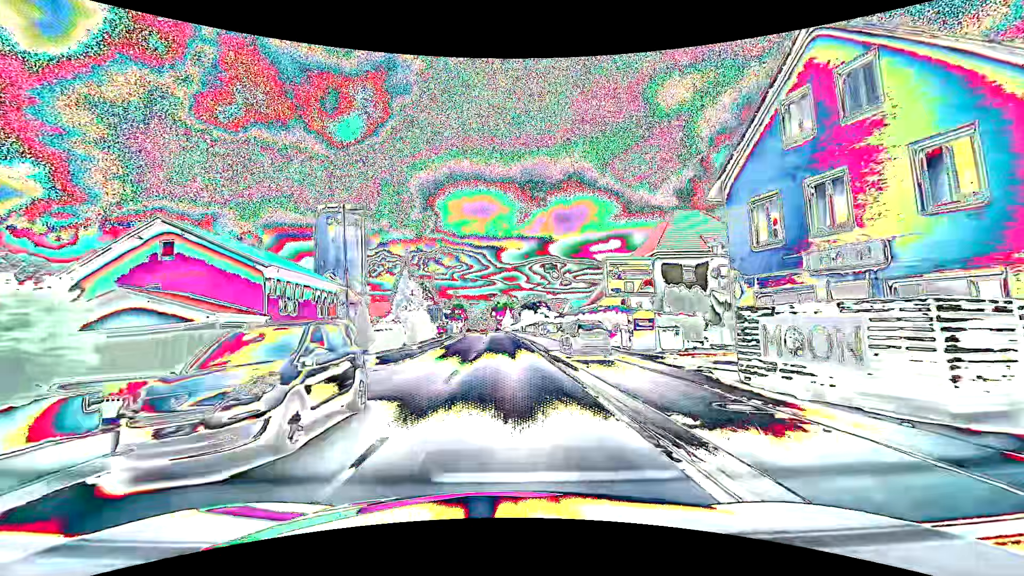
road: primary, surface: asphalt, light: Day
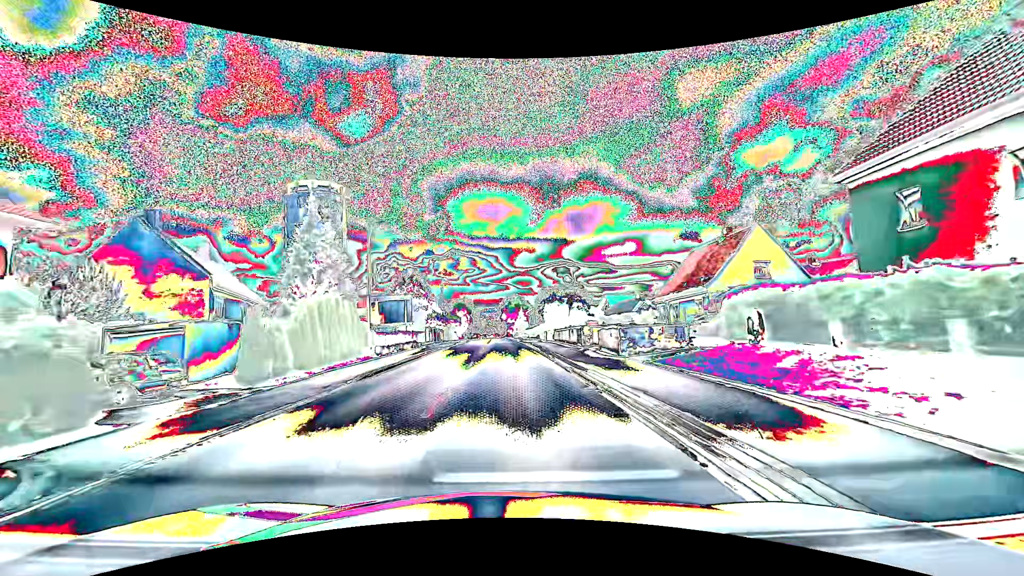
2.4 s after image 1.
(-0.6, +31.5) m; -1°
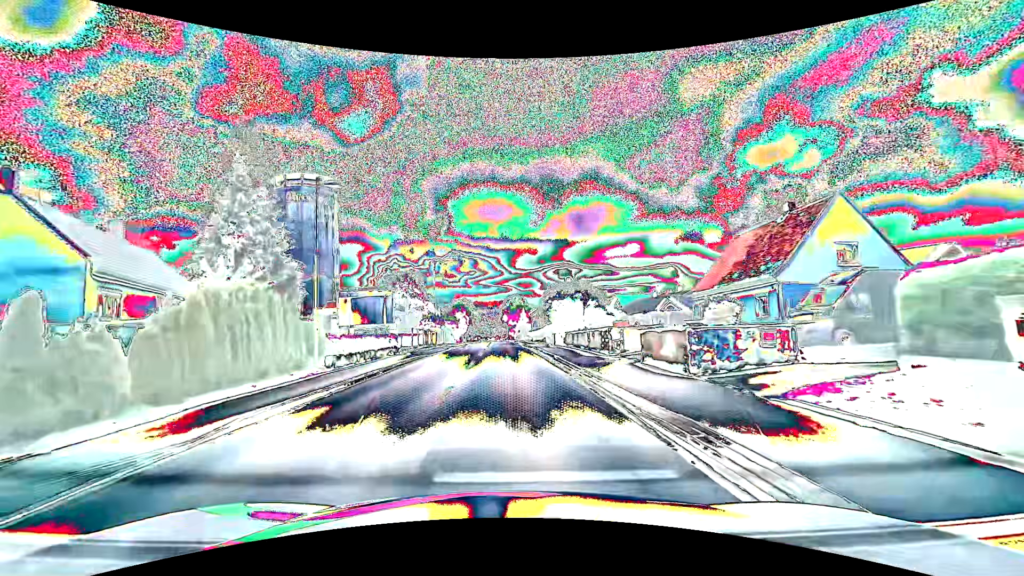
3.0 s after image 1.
(0.0, +7.9) m; 0°
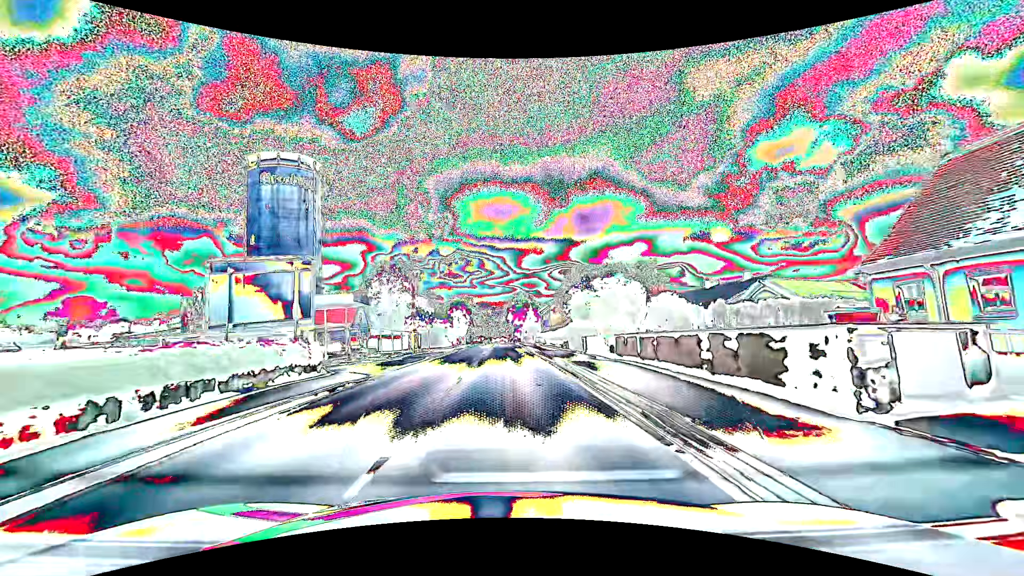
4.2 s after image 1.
(-0.1, +15.7) m; 0°
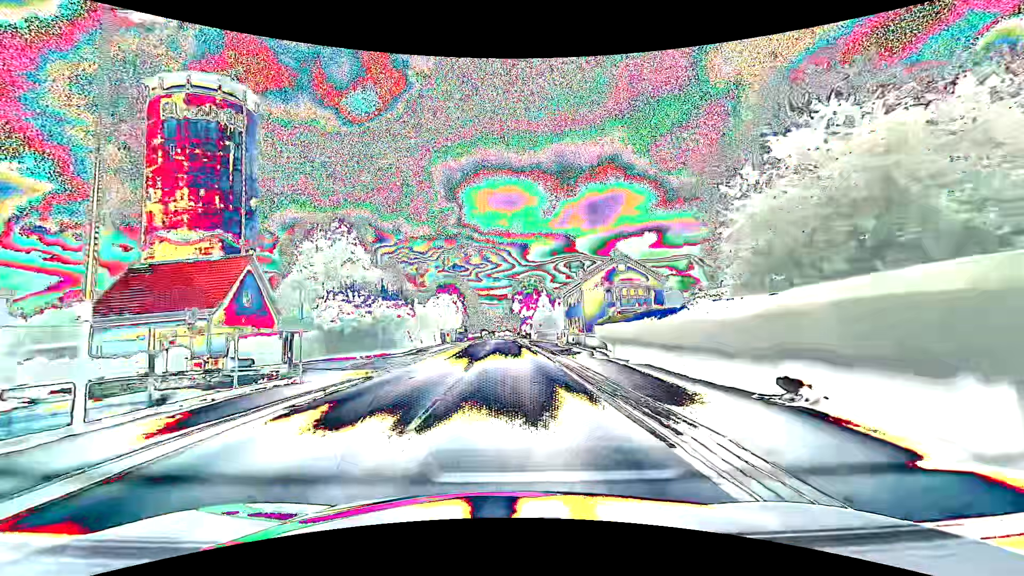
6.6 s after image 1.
(-0.4, +31.6) m; -1°
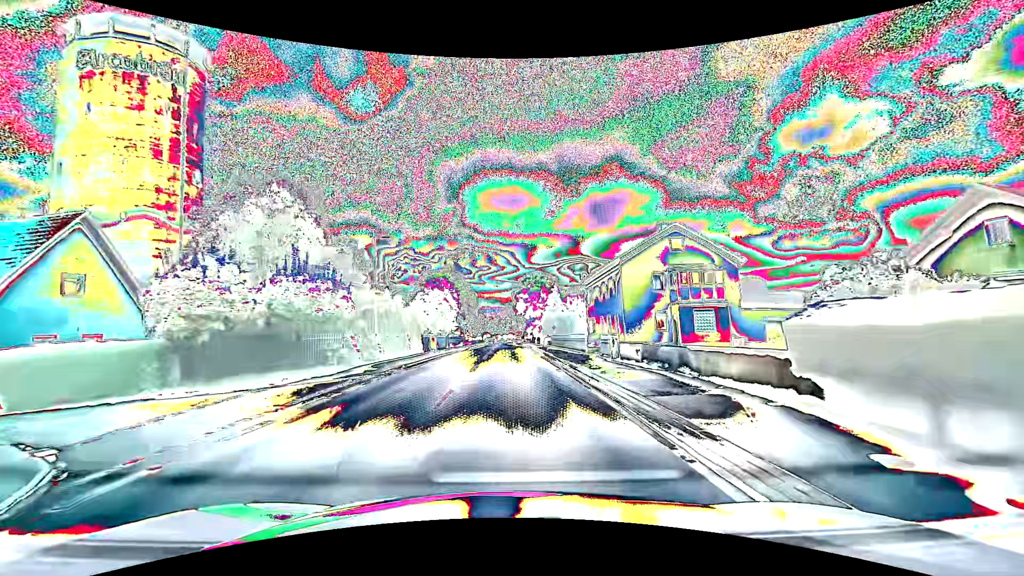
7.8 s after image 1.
(-0.1, +15.9) m; 0°
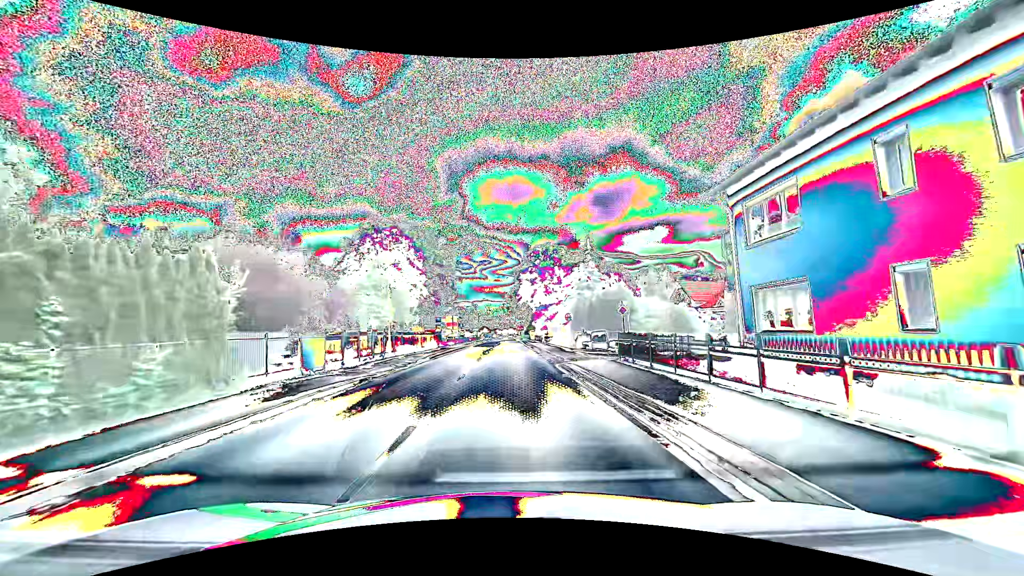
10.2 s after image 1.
(-0.1, +31.9) m; 0°
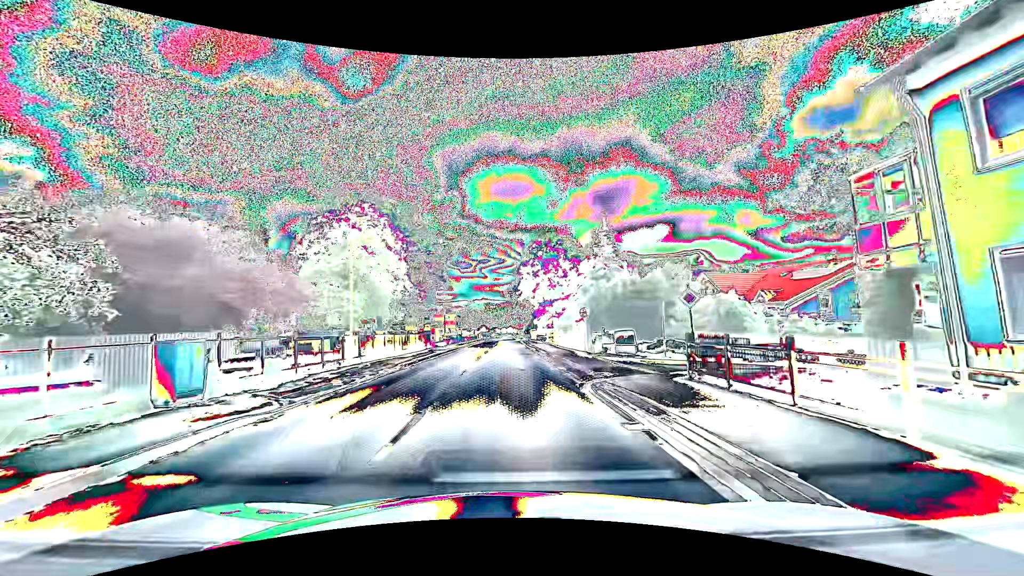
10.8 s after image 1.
(0.0, +8.0) m; 0°
(0, +10) (0, +20) (0, +30) (0, +40) (0, +50) (0, +60) (0, +70) (0, +80) (0, +90) (0, +100) m
